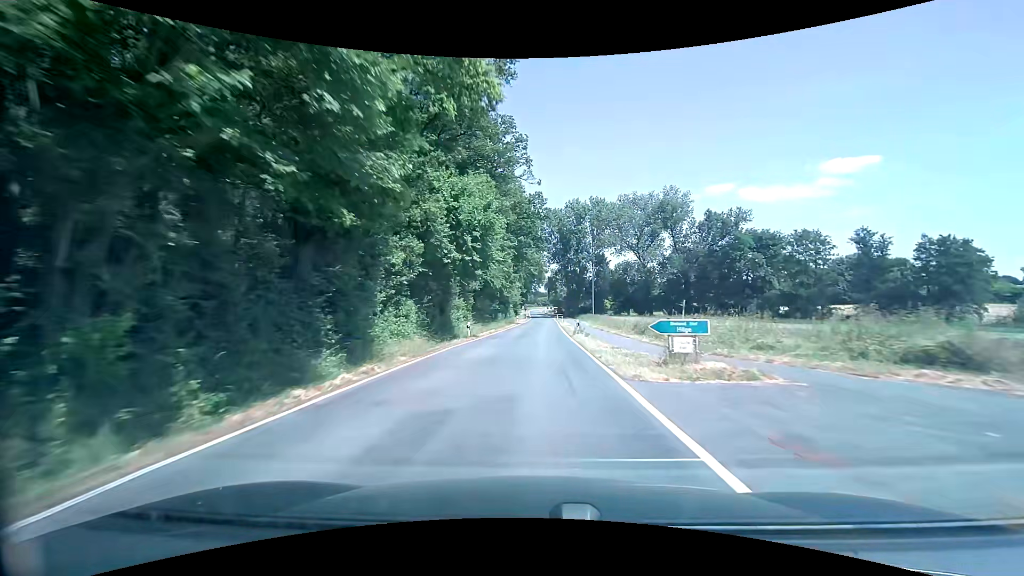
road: tertiary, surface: asphalt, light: Day
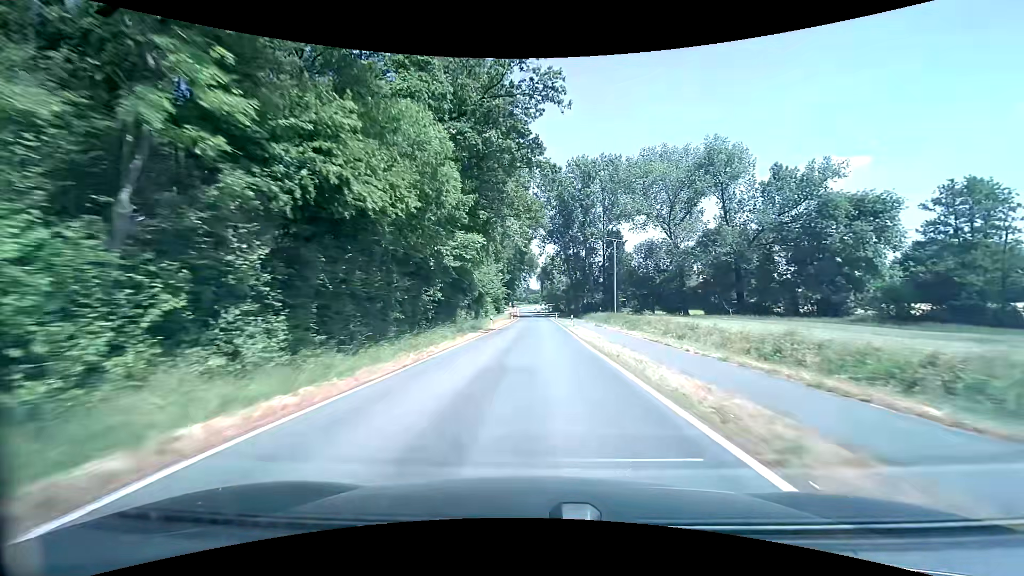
(+0.2, +36.4) m; +1°
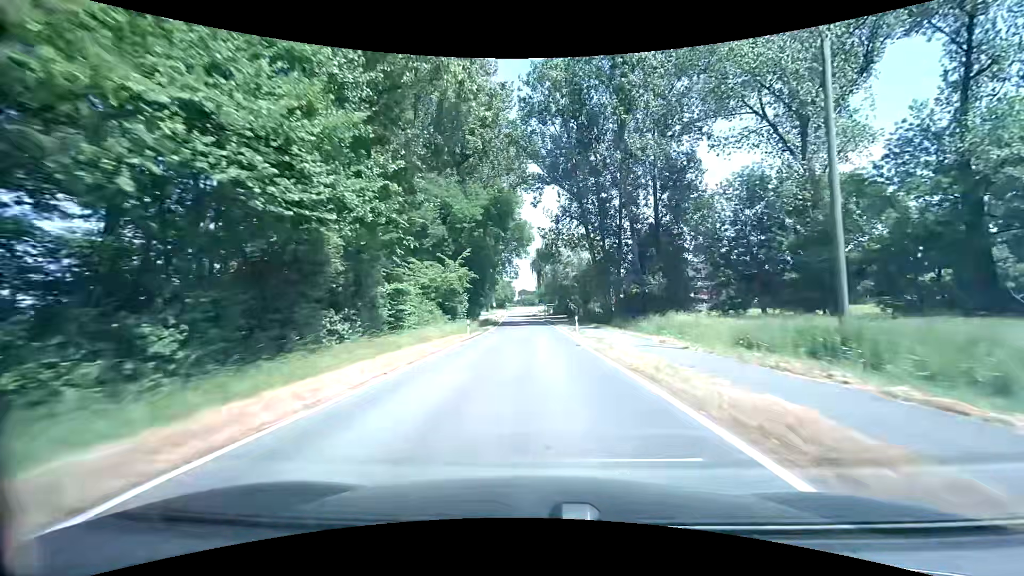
(+0.6, +47.6) m; 0°
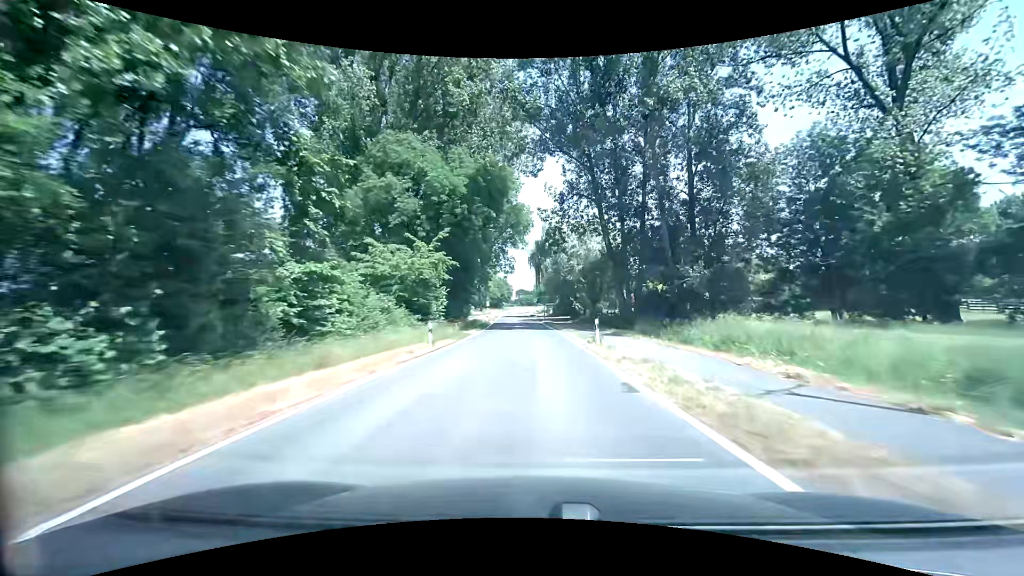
(0.0, +11.6) m; 0°
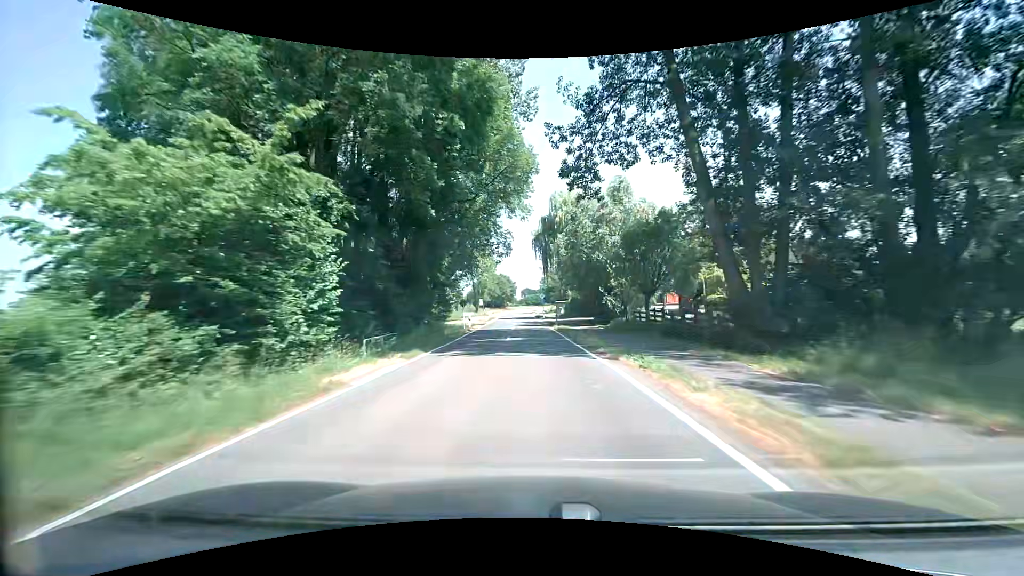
(-0.1, +22.8) m; -1°
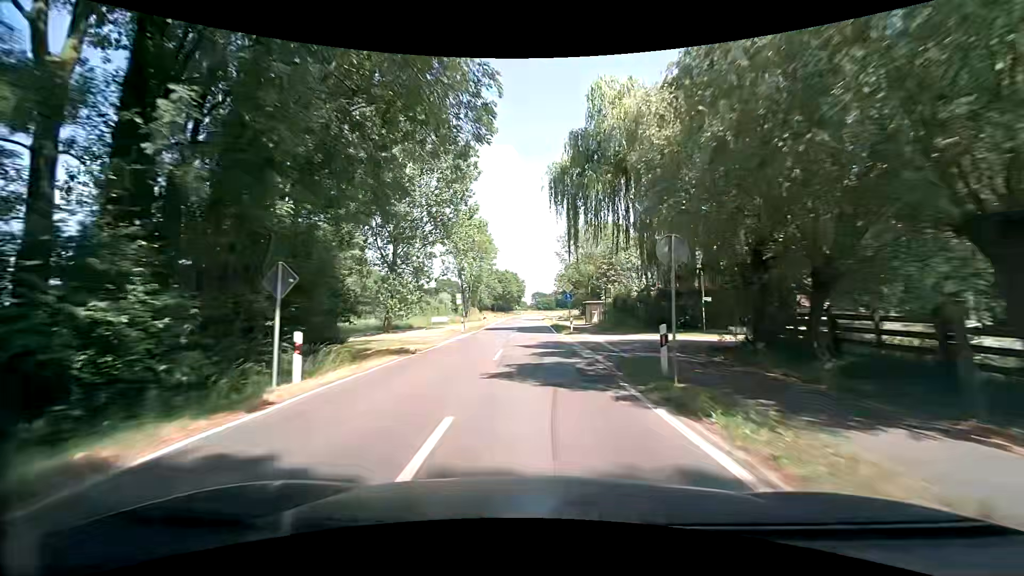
(-0.5, +33.5) m; -1°
